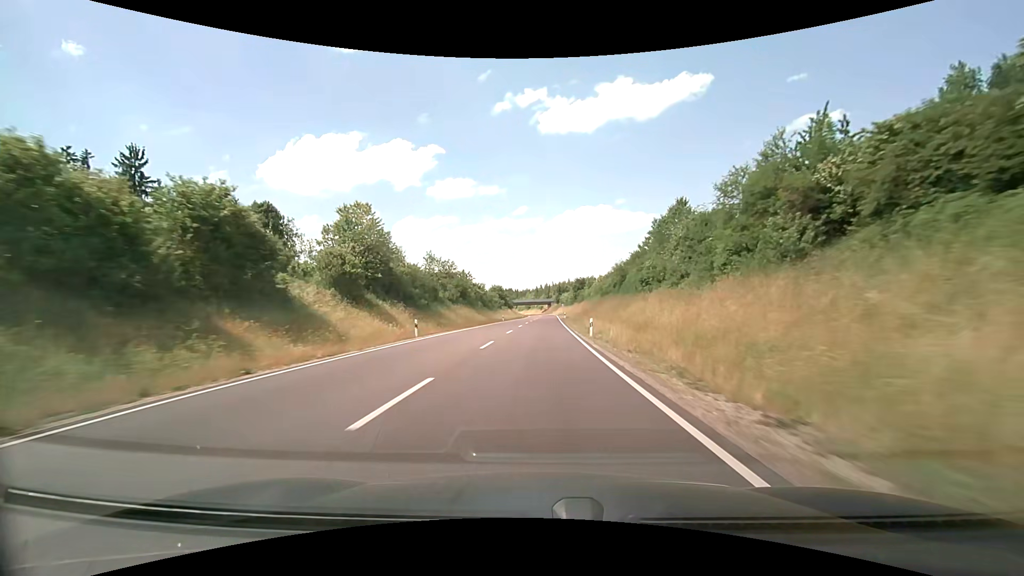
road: primary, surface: asphalt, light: Day
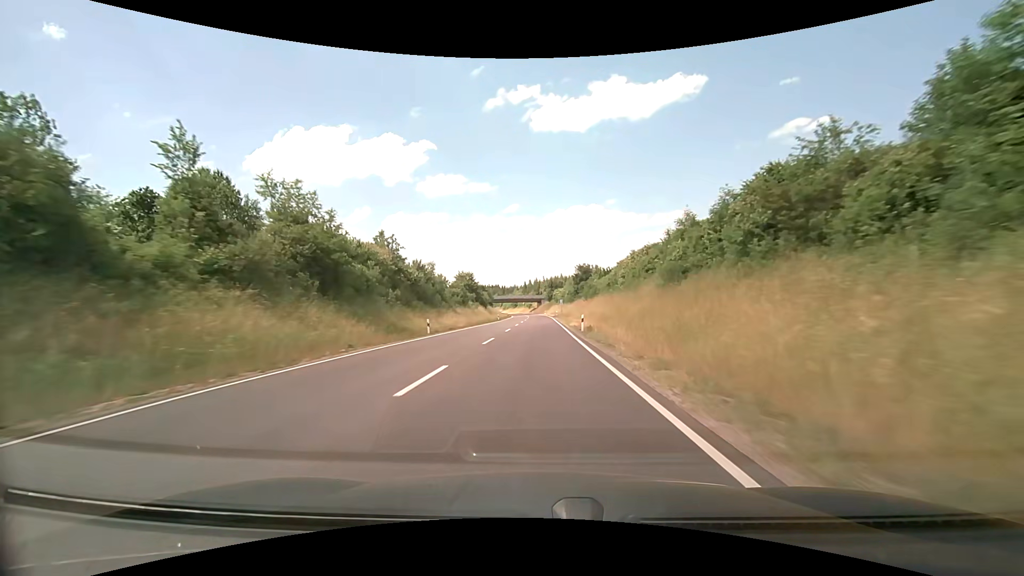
(+1.0, +46.2) m; +1°
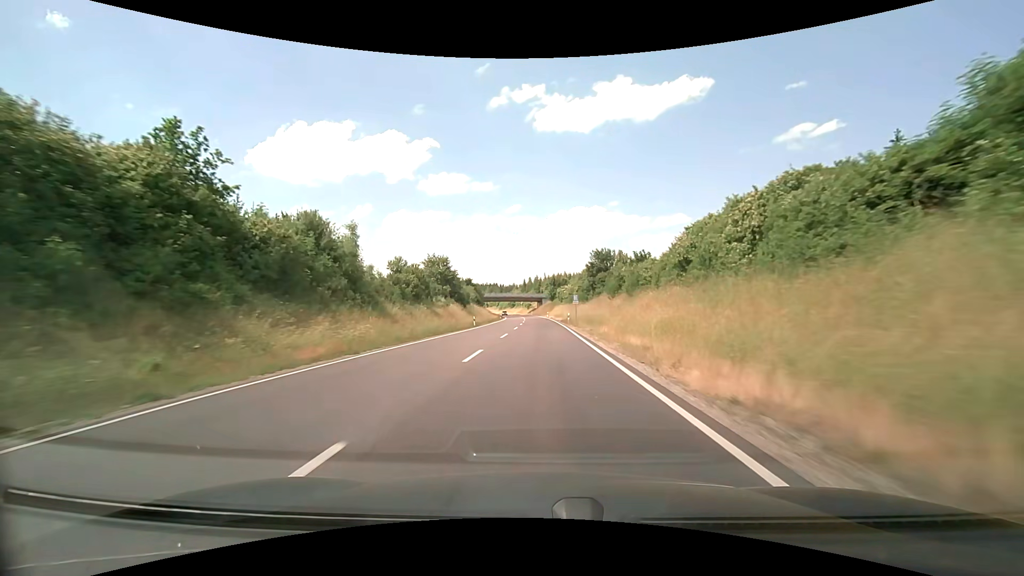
(0.0, +30.9) m; 0°
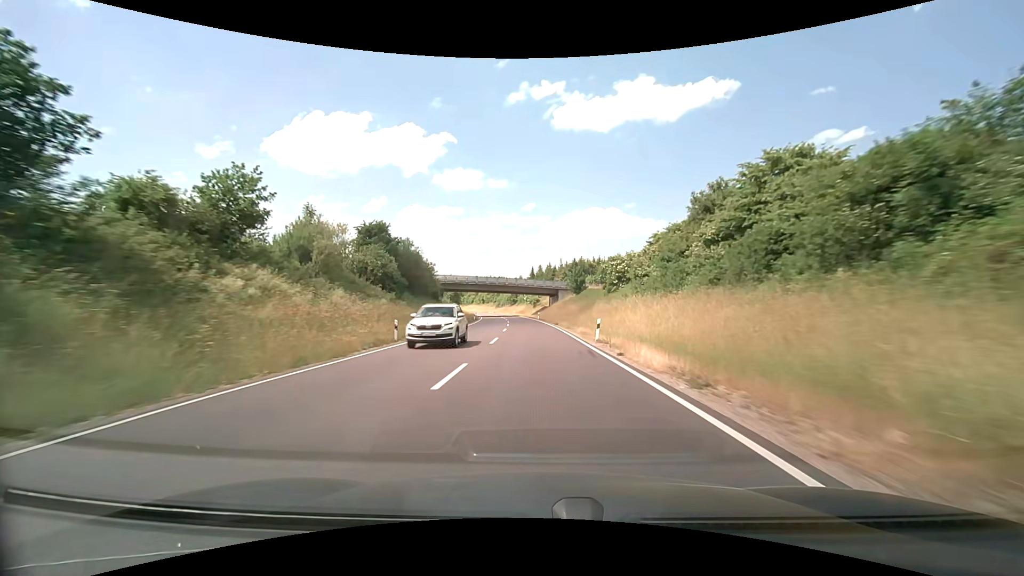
(-0.2, +76.9) m; -1°
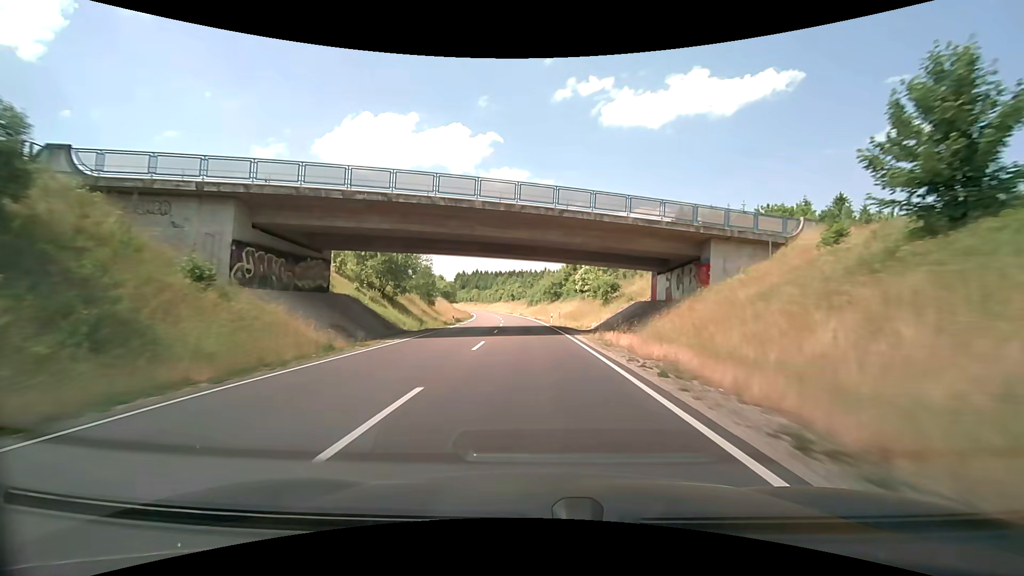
(-2.5, +76.4) m; -5°
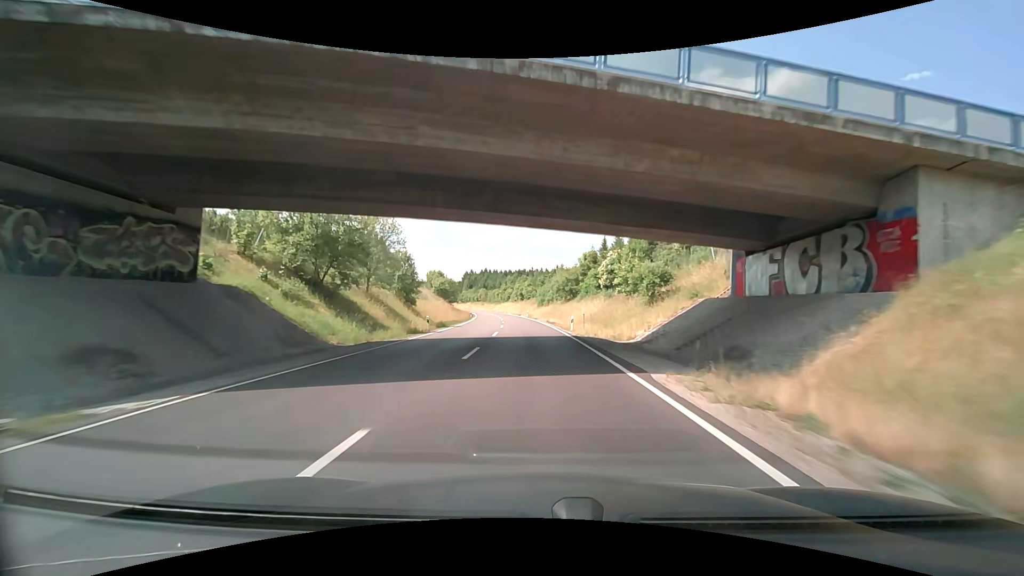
(-0.2, +15.2) m; -1°
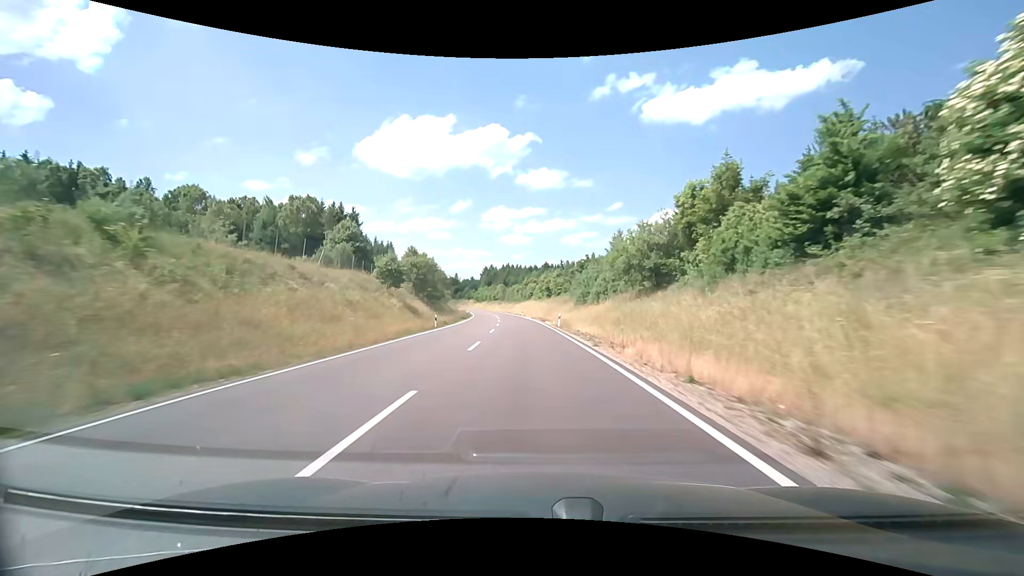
(-1.3, +45.6) m; -3°
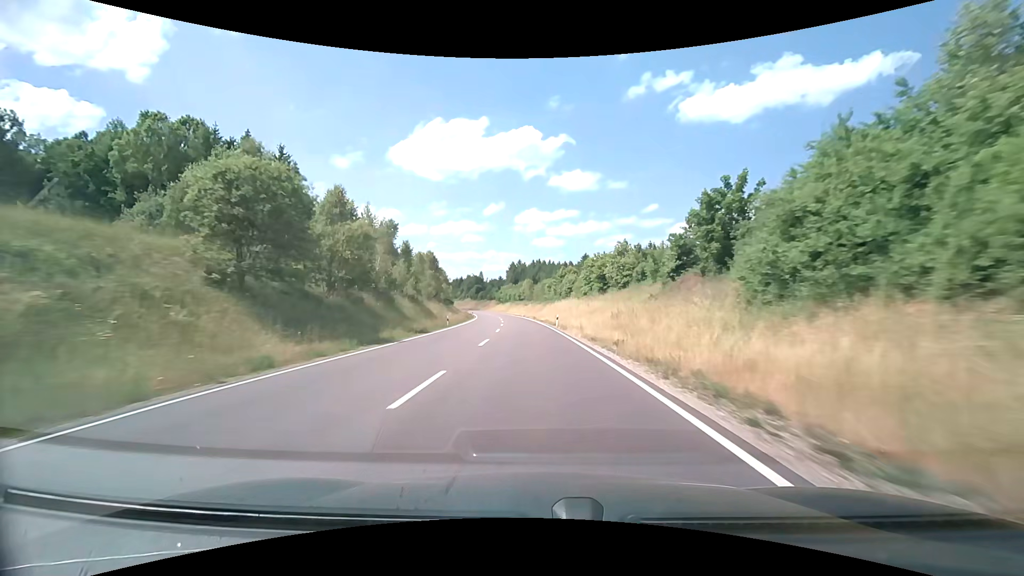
(-1.4, +45.5) m; -4°
(0, +10) (0, +20) (-1, +30) (-1, +40) (-1, +50) (-2, +60) (-3, +70) (-4, +80) (-5, +90) (-6, +100) m
